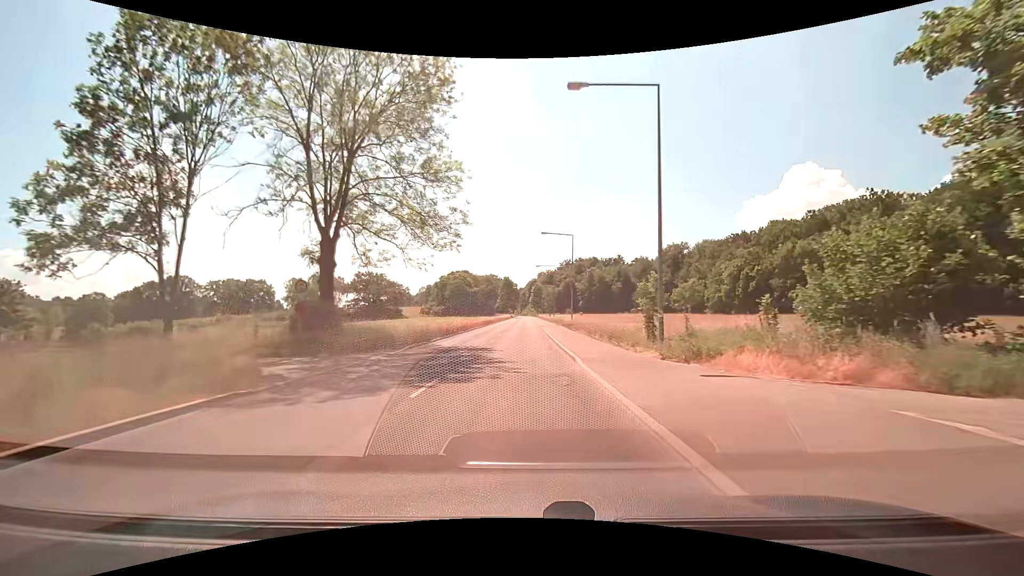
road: tertiary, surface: asphalt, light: Day
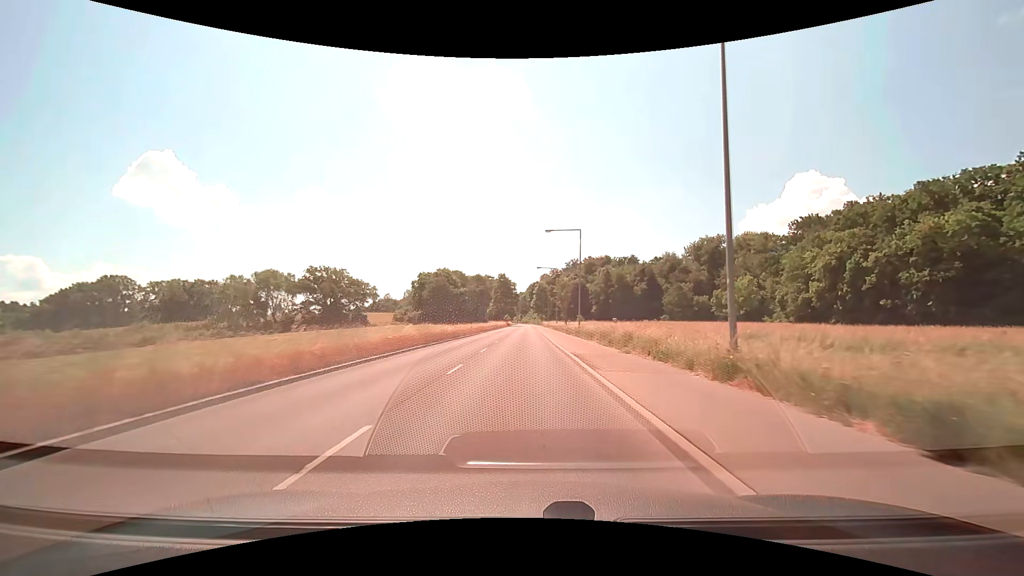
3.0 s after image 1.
(-0.1, +42.2) m; 0°
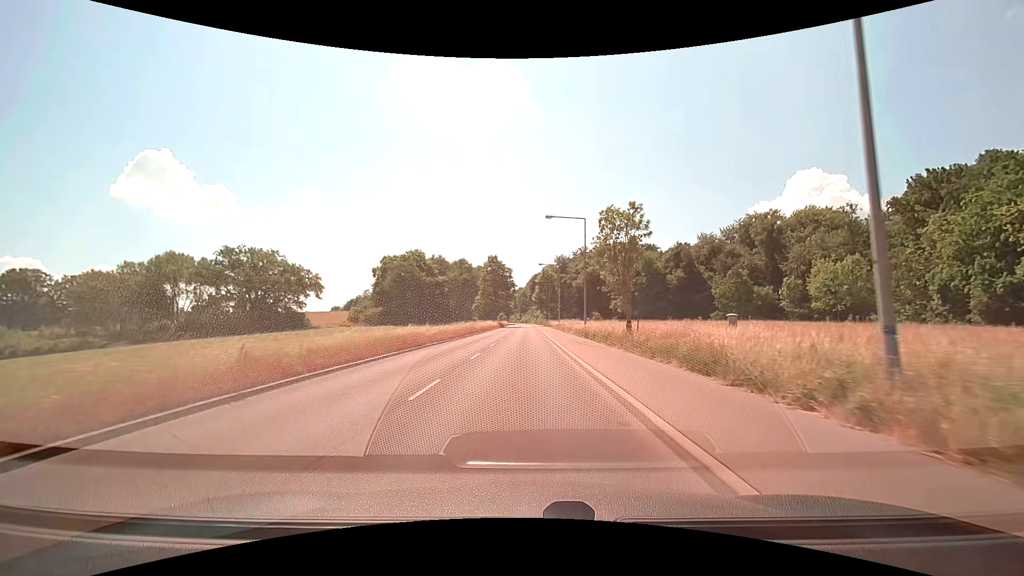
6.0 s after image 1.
(0.0, +40.8) m; 0°
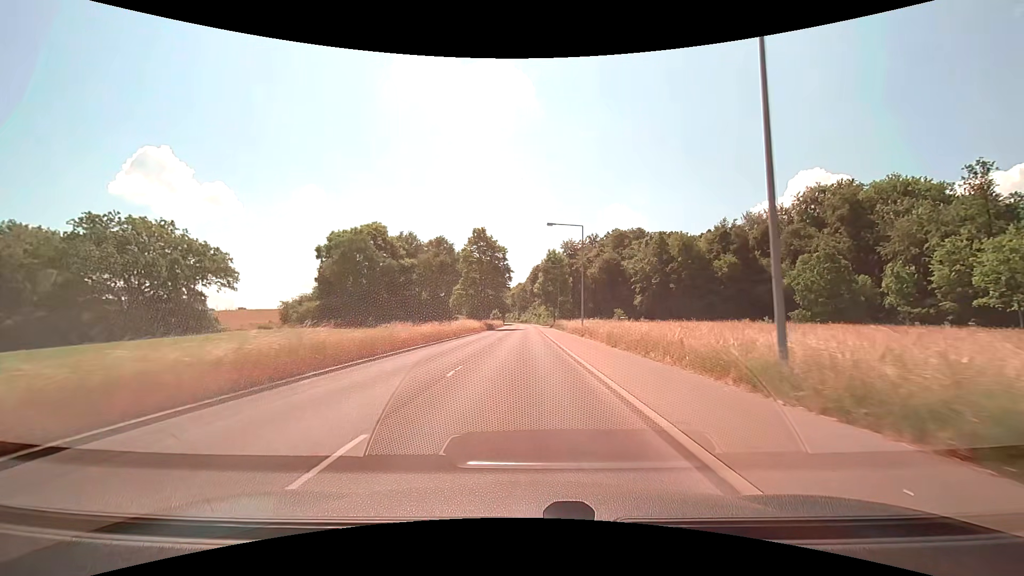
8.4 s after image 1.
(0.0, +32.8) m; 0°
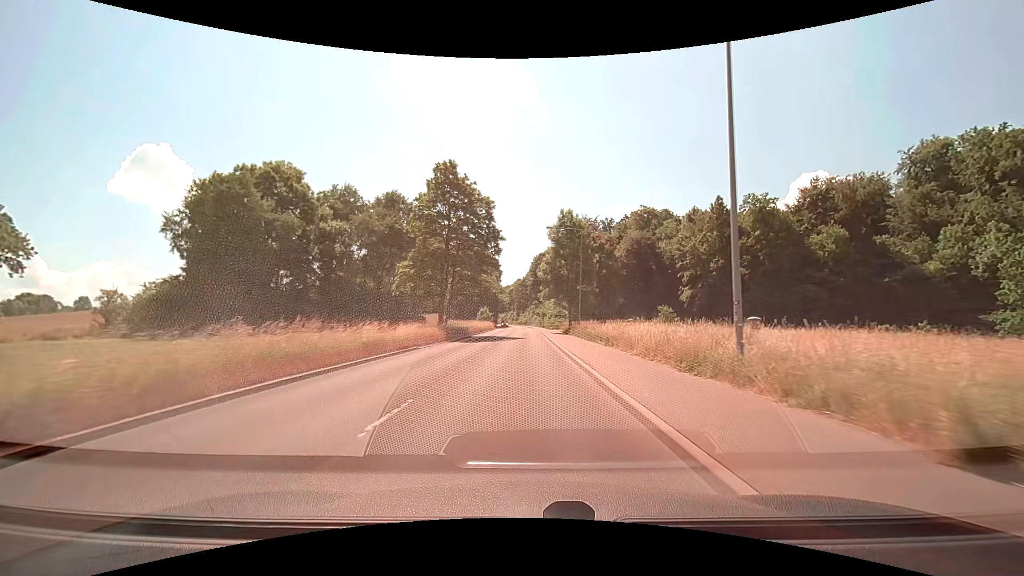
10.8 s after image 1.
(0.0, +33.8) m; 0°
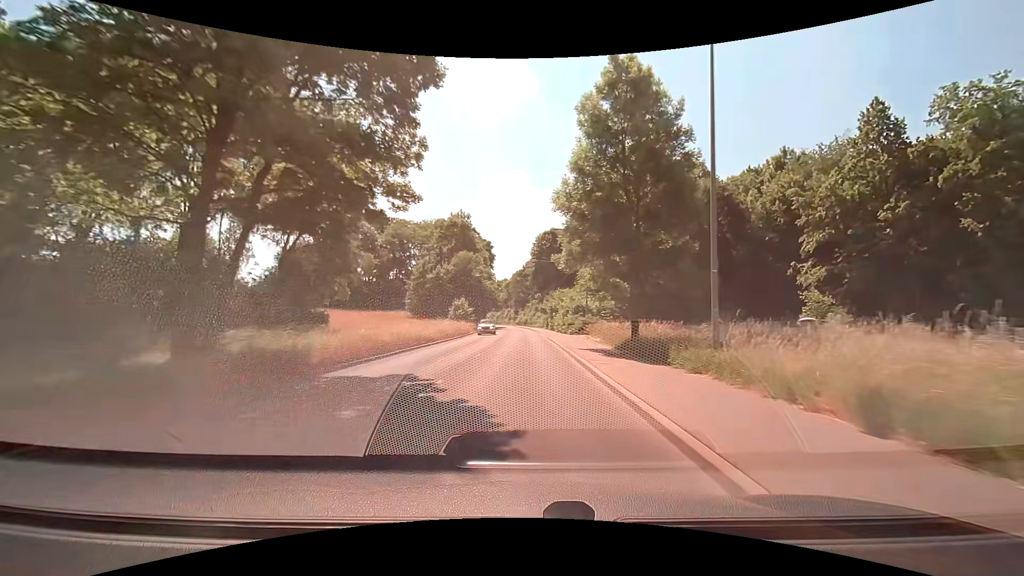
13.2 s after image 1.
(0.0, +34.3) m; 0°
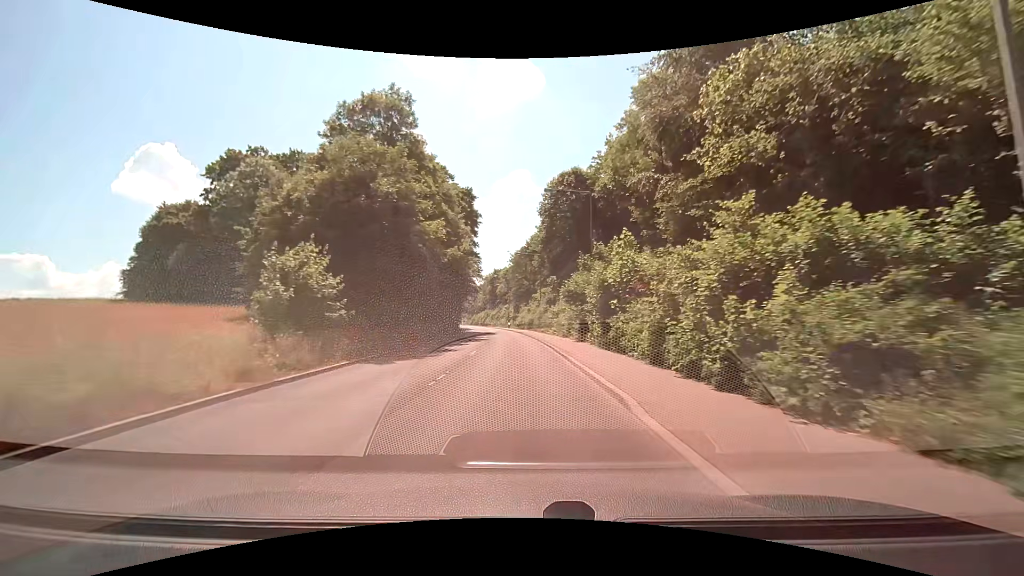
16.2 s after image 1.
(-0.1, +43.8) m; -1°
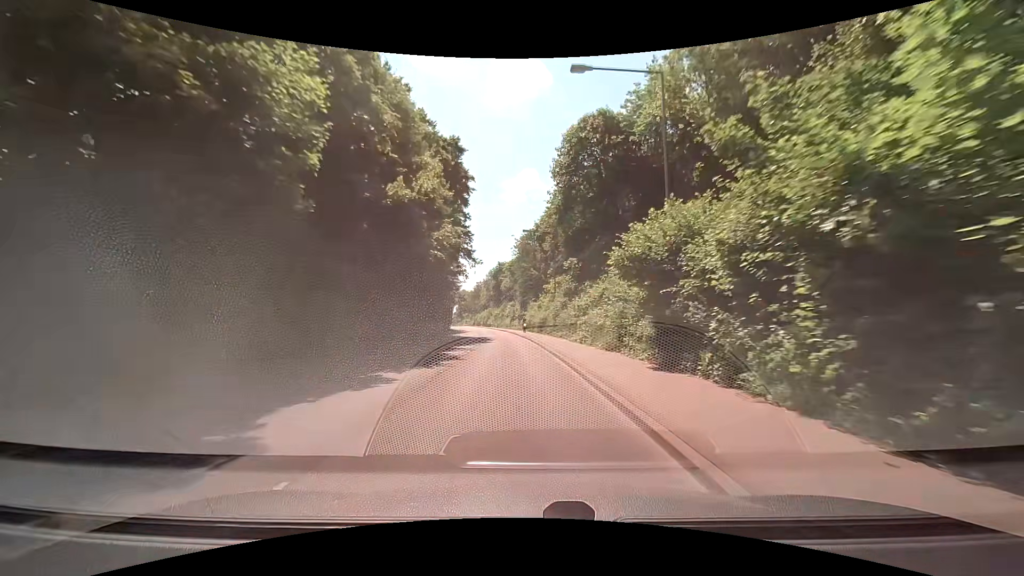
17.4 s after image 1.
(-0.1, +17.9) m; -1°
(0, +10) (0, +20) (-1, +30) (-2, +40) (-2, +50) (-4, +60) (-5, +70) (-7, +80) (-8, +89) (-10, +99) m
